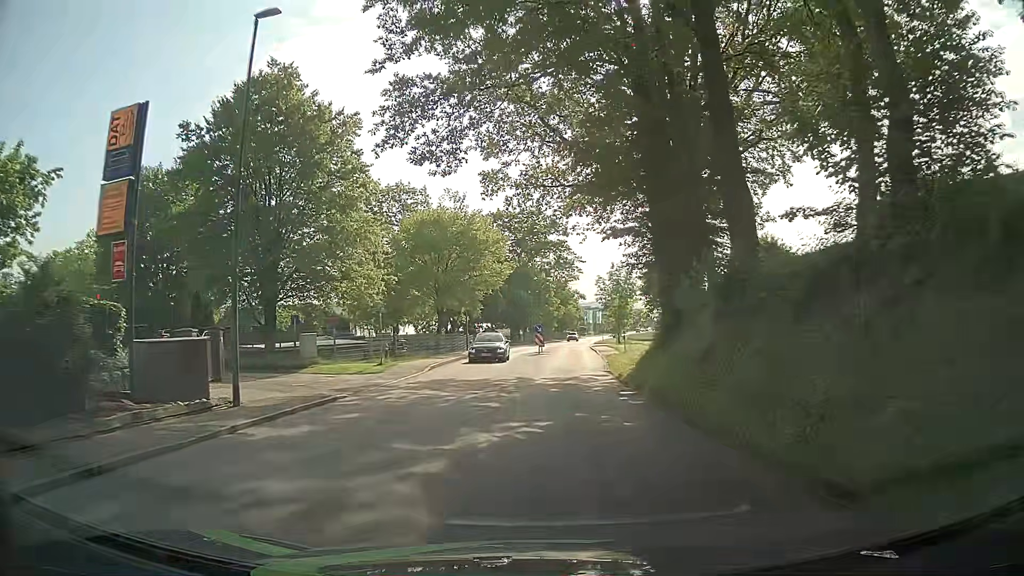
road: tertiary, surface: asphalt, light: Day
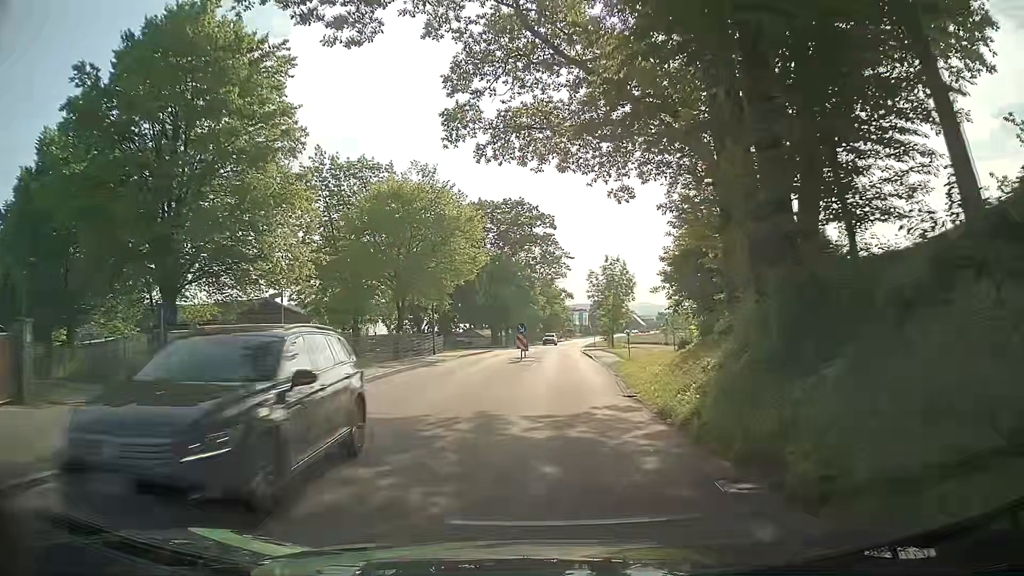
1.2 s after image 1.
(+0.5, +9.6) m; +4°
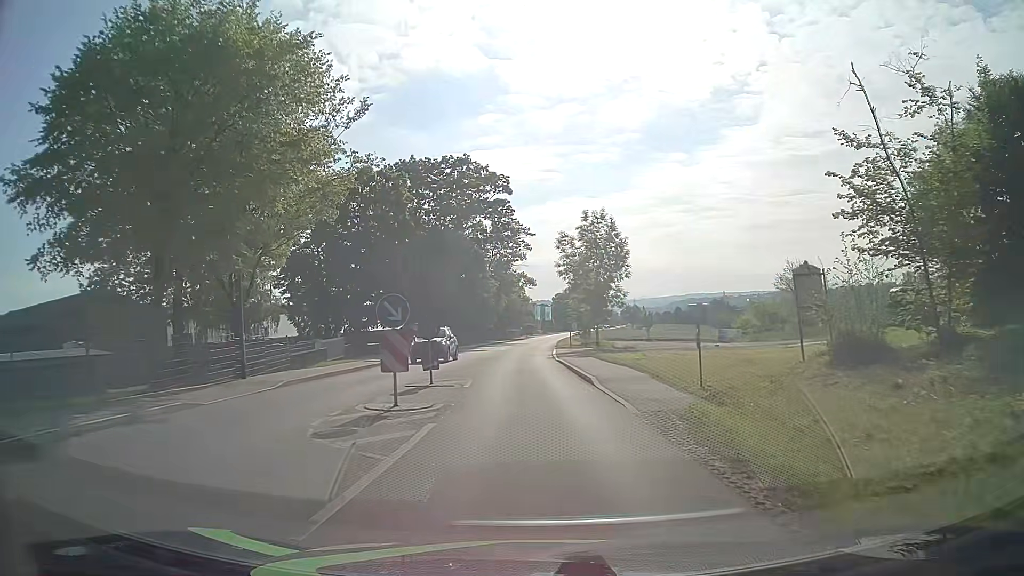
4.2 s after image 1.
(+1.1, +24.0) m; +4°
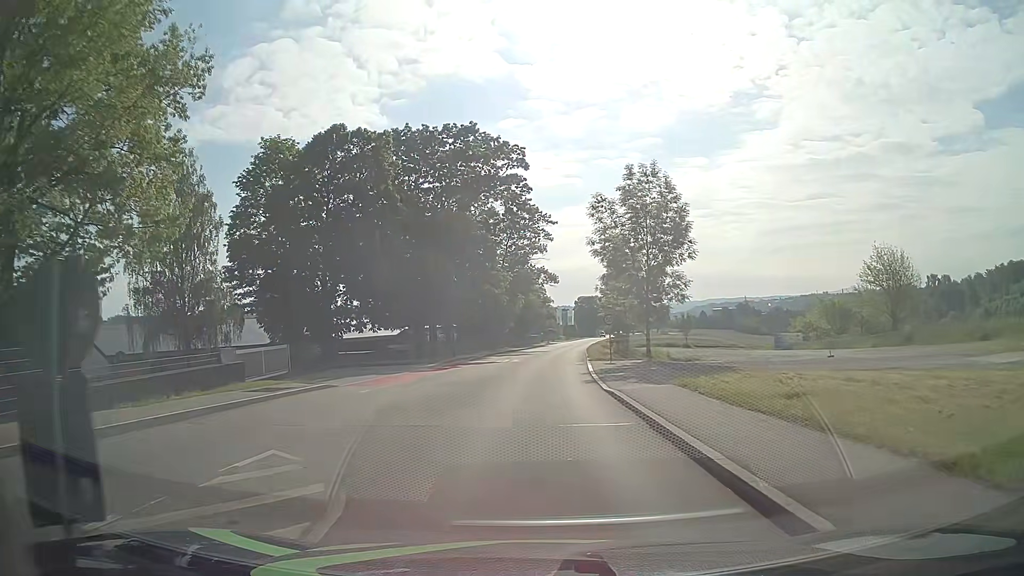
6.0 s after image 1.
(-0.2, +14.5) m; -2°
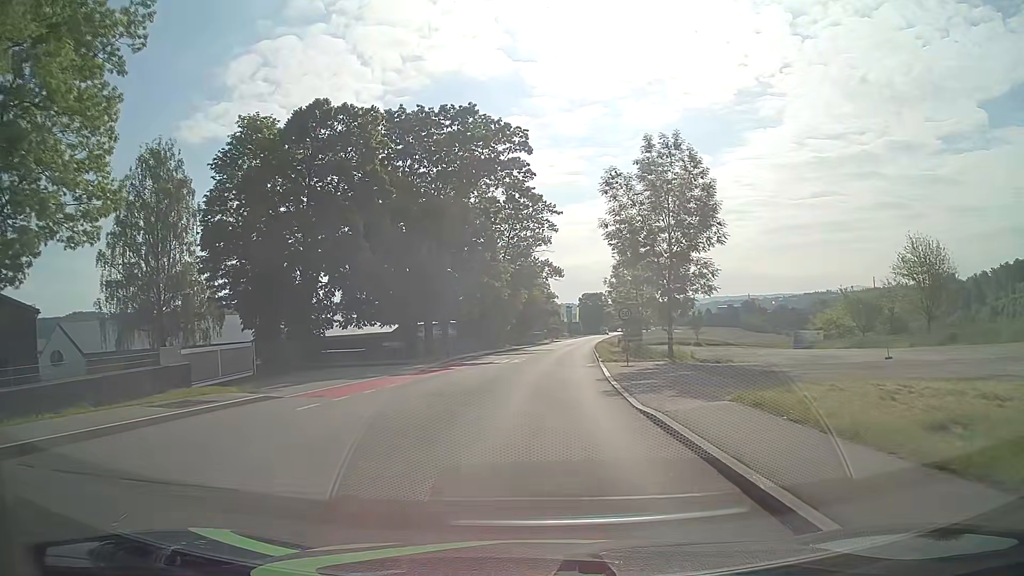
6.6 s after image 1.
(-0.1, +4.8) m; 0°
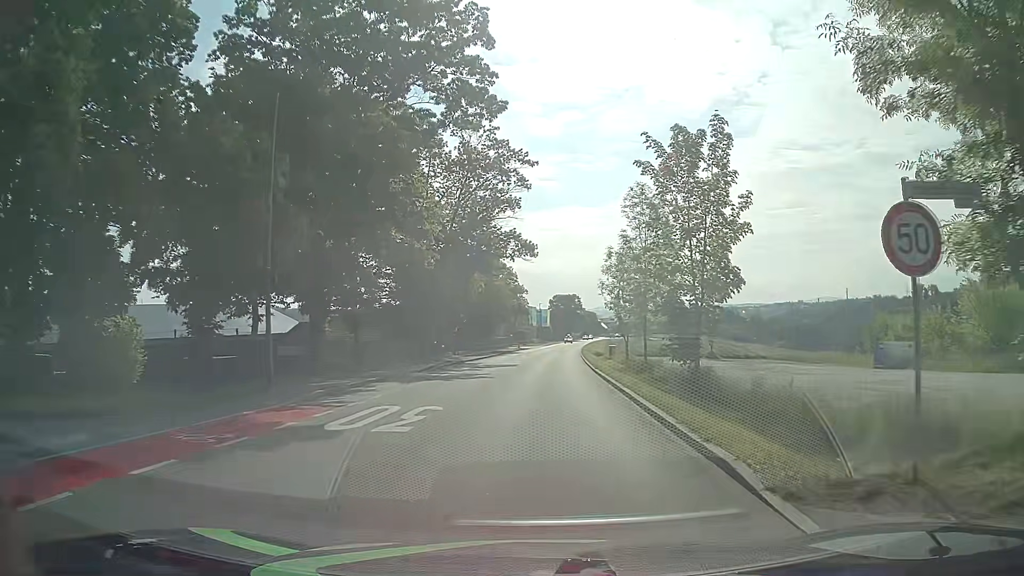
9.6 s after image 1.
(+0.4, +24.1) m; +2°
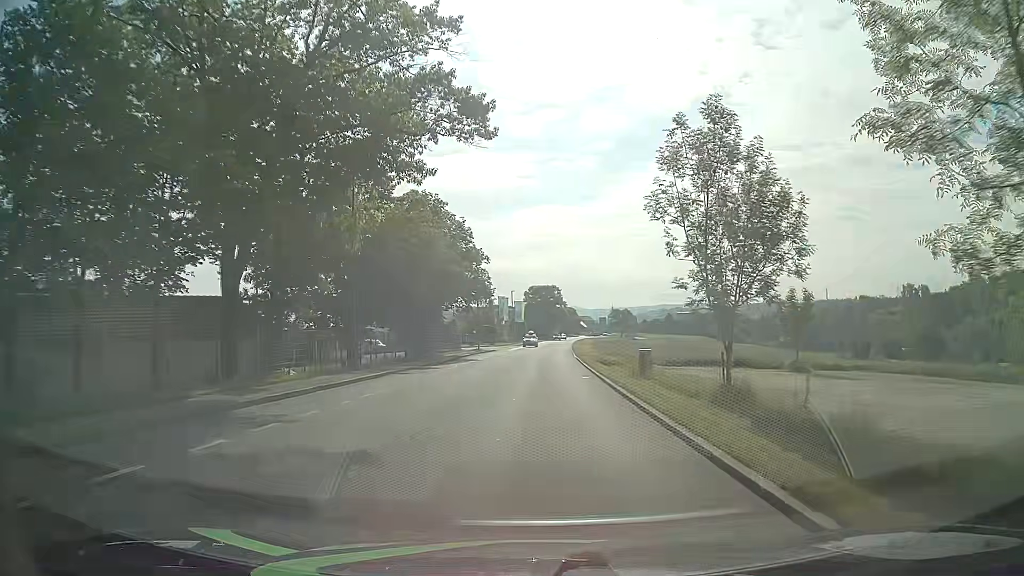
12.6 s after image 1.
(+0.8, +31.2) m; +3°
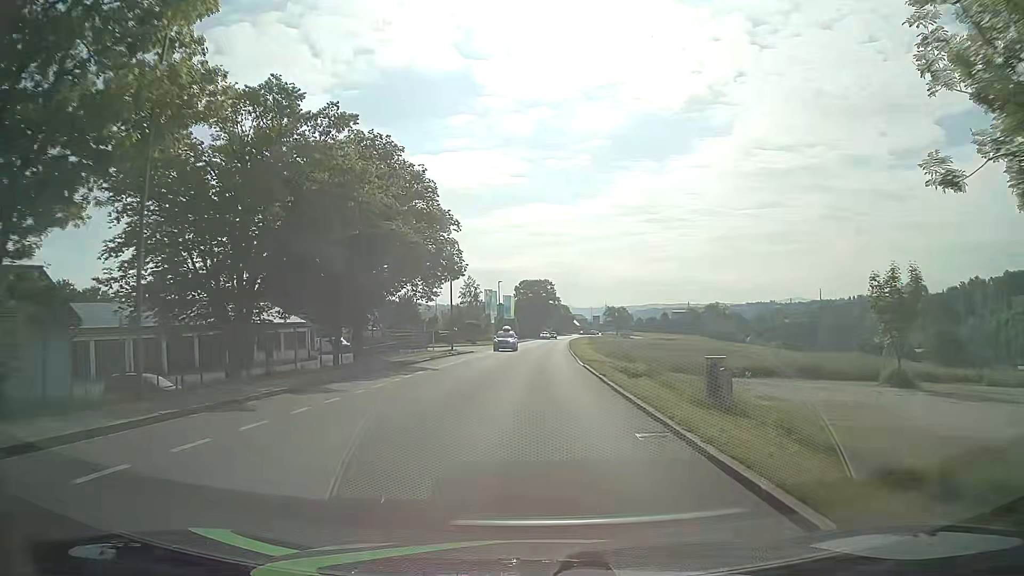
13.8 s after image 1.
(+0.1, +14.3) m; +1°
(0, +10) (0, +20) (0, +30) (+1, +40) (+1, +50) (+1, +60) (+2, +70) (+2, +80) (+2, +90) (+3, +100) m
